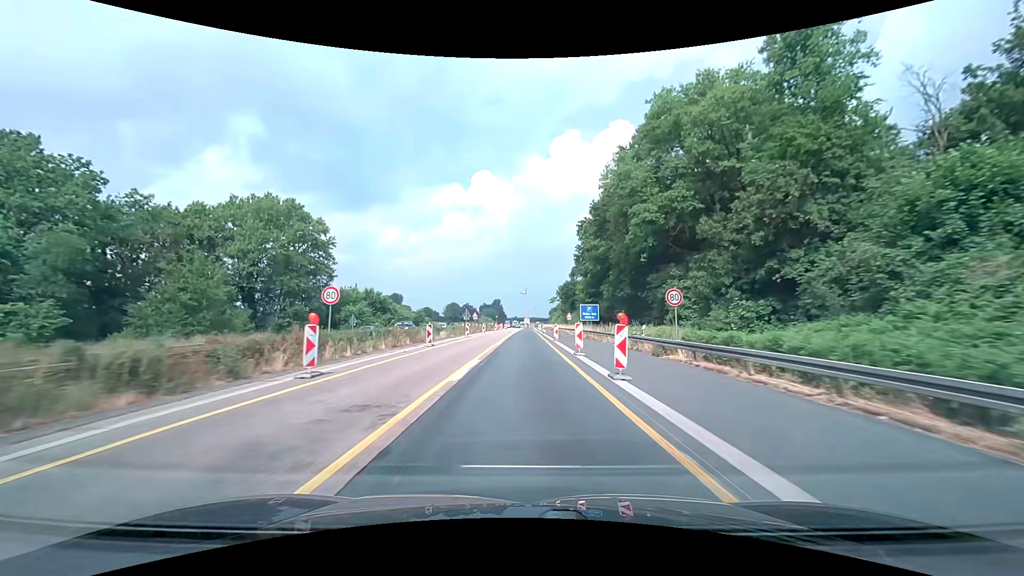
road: motorway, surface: asphalt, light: Day
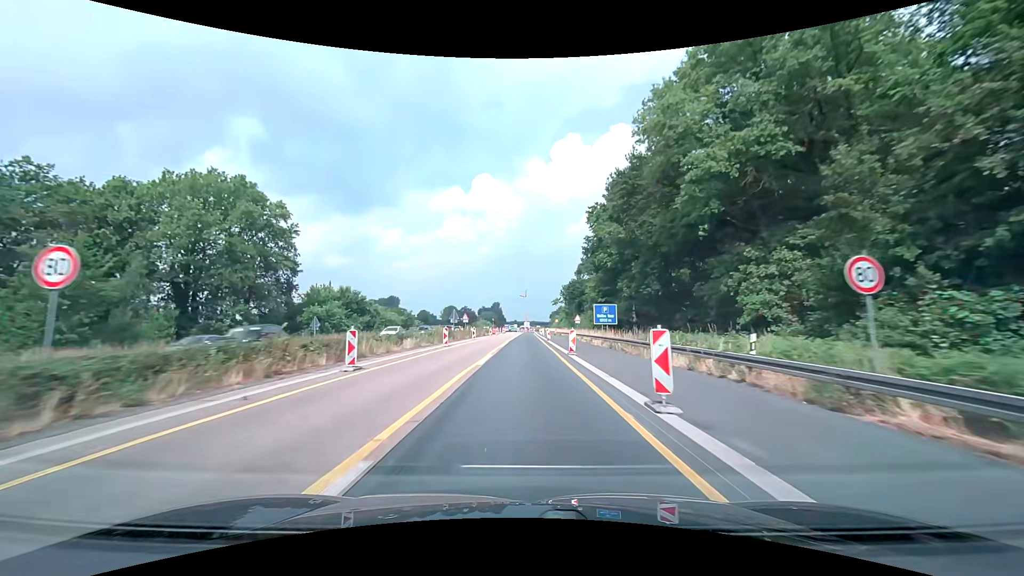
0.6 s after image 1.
(0.0, +12.5) m; 0°
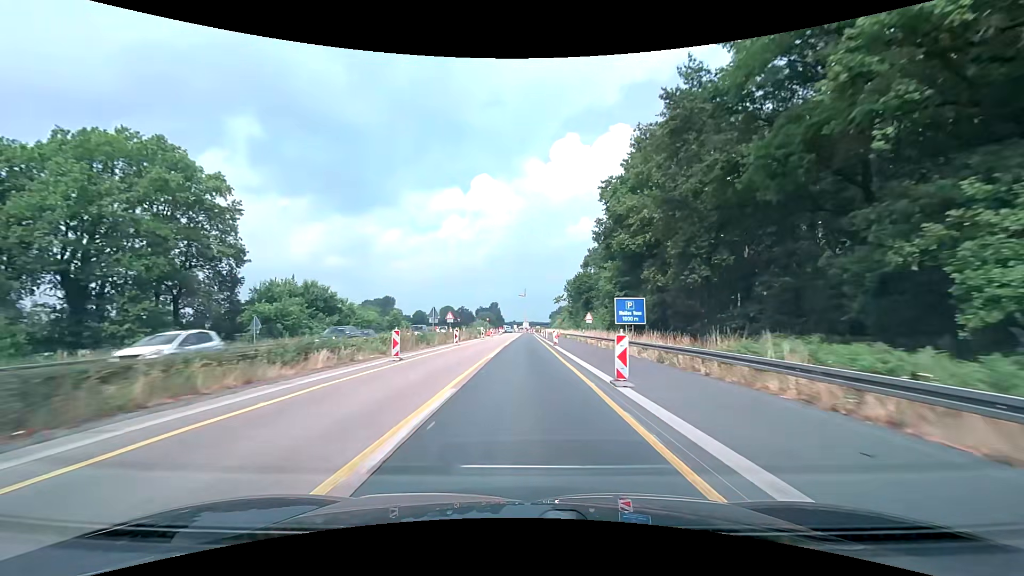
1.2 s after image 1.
(0.0, +12.5) m; 0°
(0, +10) (0, +20) (0, +30) (0, +40) (0, +50) (0, +60) (+1, +70) (+1, +80) (+1, +90) (+1, +100) m
